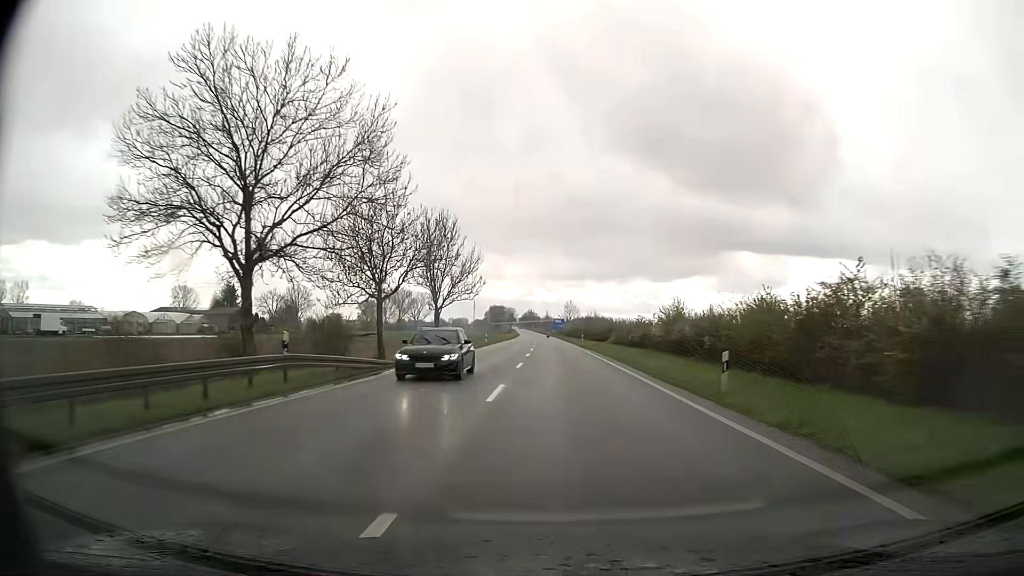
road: primary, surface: asphalt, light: Day
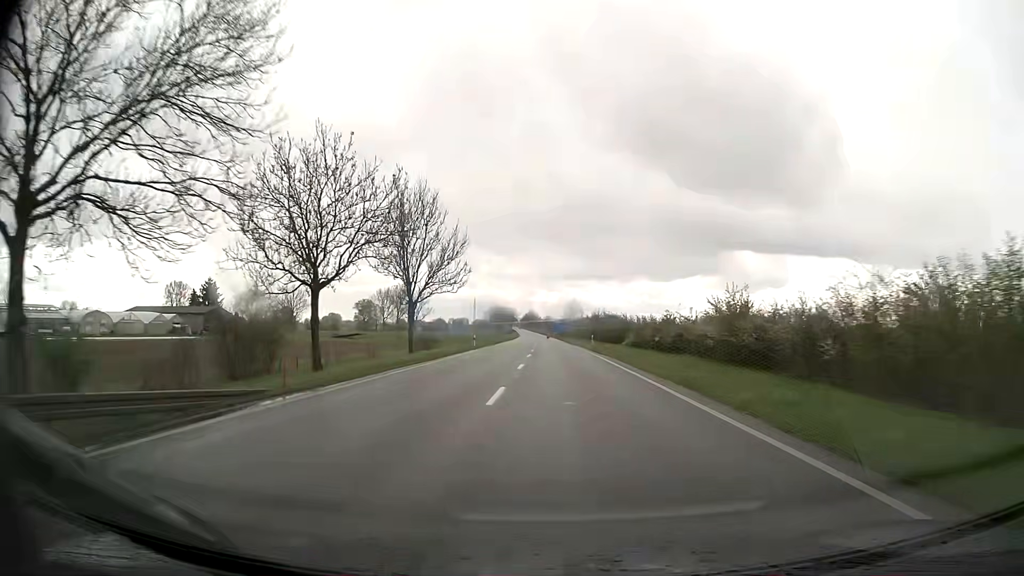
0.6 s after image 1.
(0.0, +12.8) m; 0°
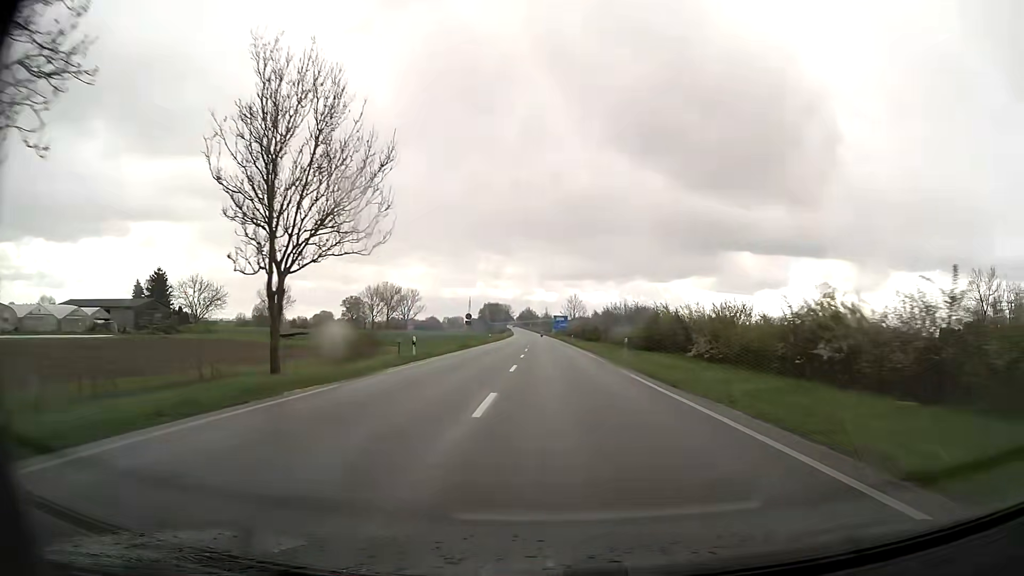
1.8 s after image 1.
(-0.1, +26.0) m; 0°
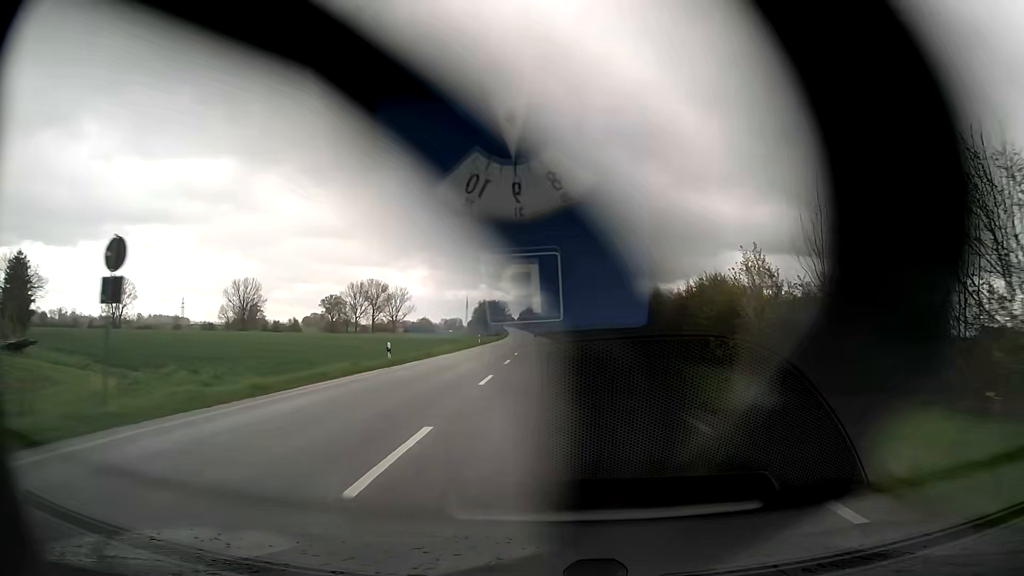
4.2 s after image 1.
(0.0, +53.3) m; 0°
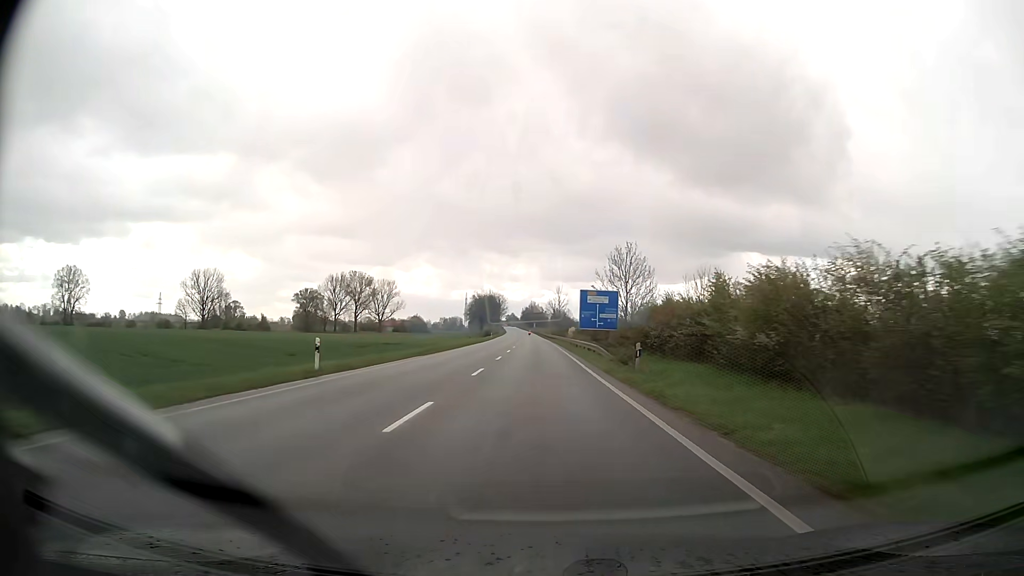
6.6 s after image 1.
(-0.3, +57.1) m; 0°
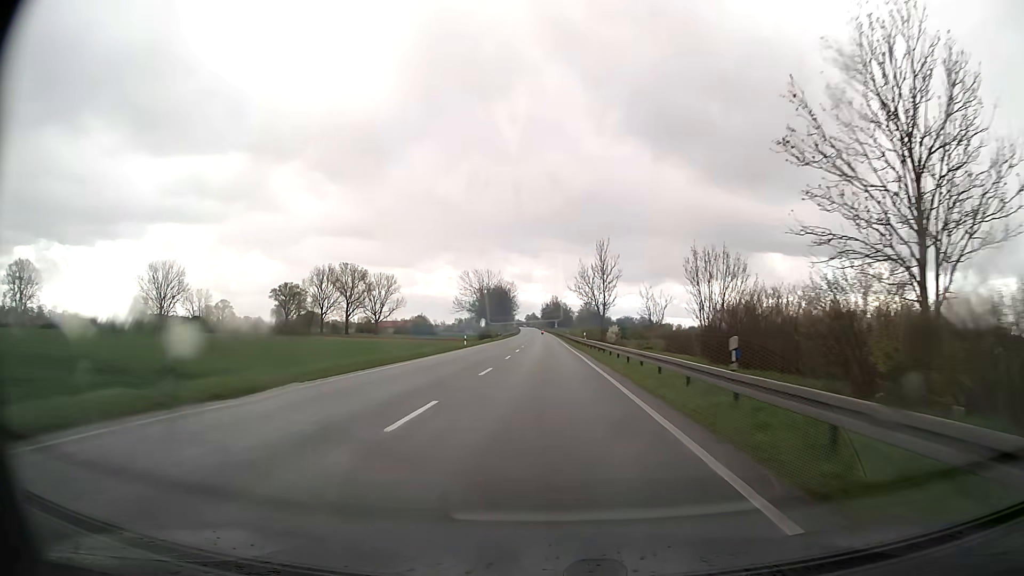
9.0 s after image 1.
(-0.8, +60.5) m; -2°
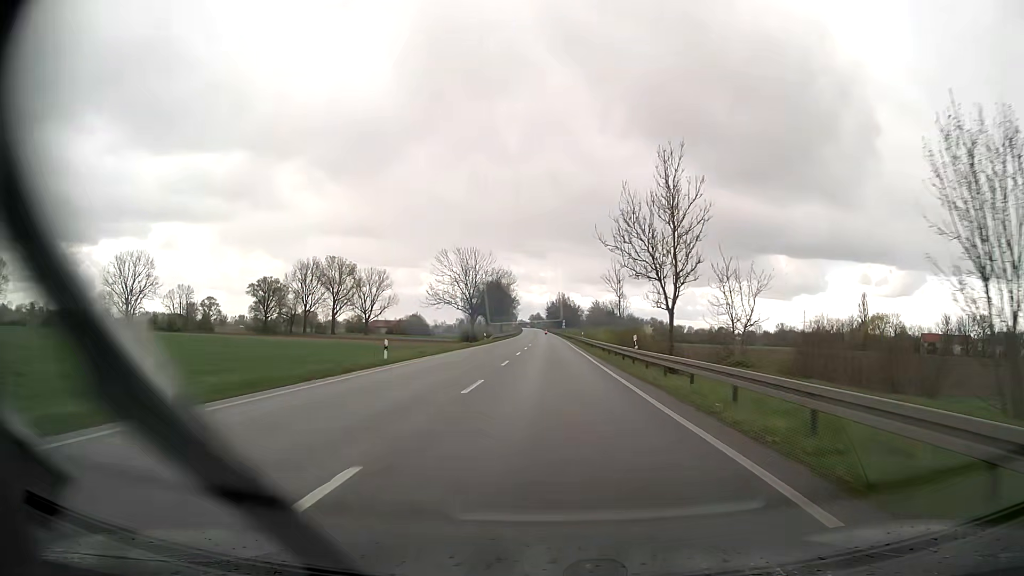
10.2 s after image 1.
(-0.2, +30.6) m; 0°
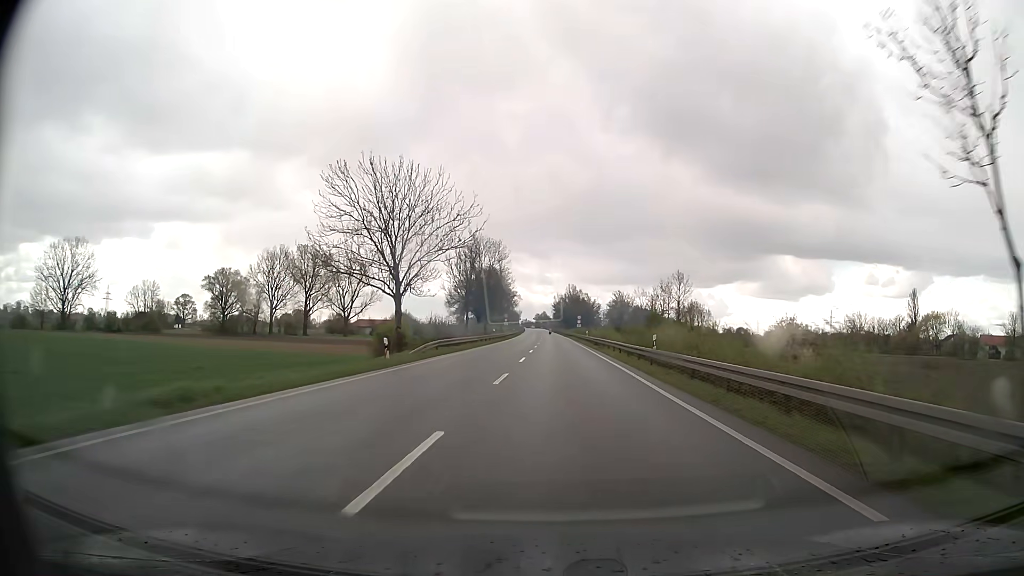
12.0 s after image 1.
(-0.2, +45.8) m; -1°
(0, +10) (0, +20) (0, +30) (0, +40) (0, +50) (0, +60) (0, +70) (0, +80) (+1, +90) (+1, +100) m
